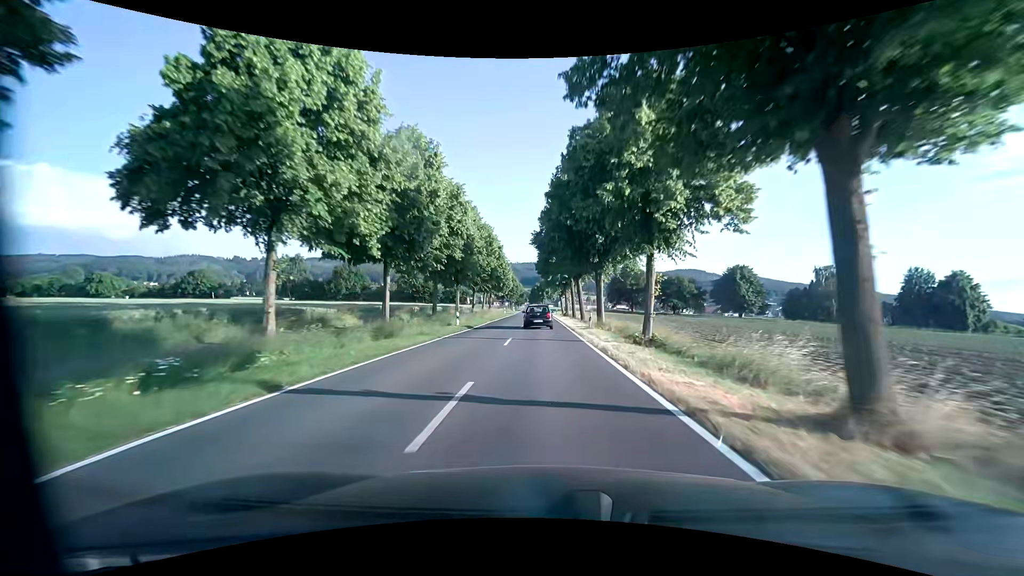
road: tertiary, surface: asphalt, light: Day
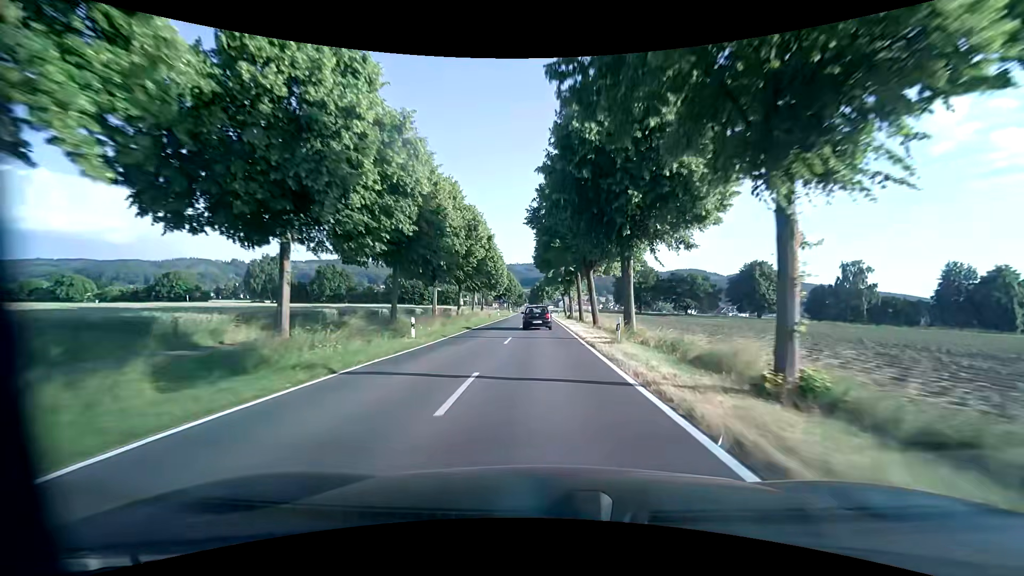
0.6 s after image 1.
(-0.1, +10.6) m; 0°
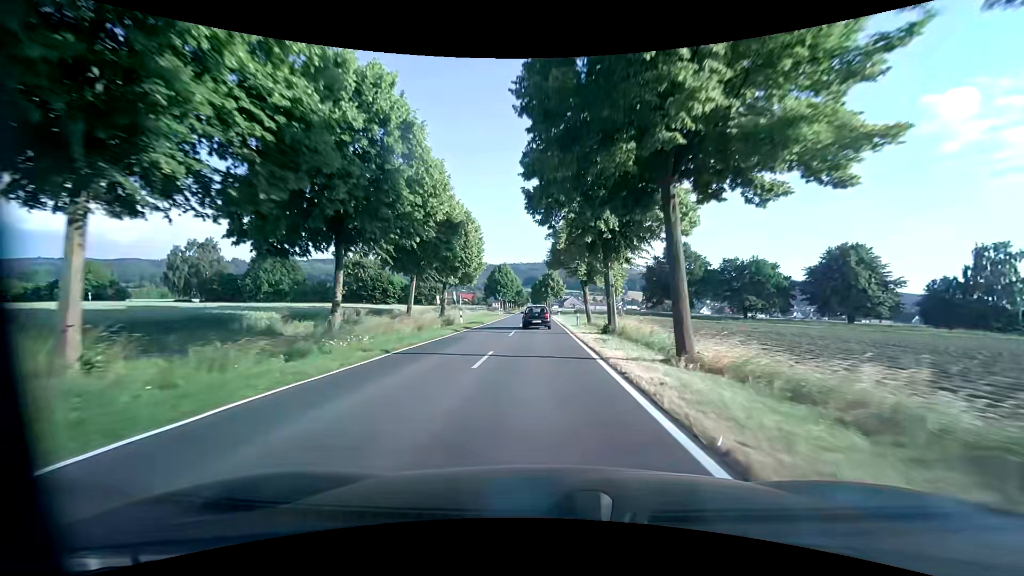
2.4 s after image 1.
(-0.2, +31.4) m; -1°
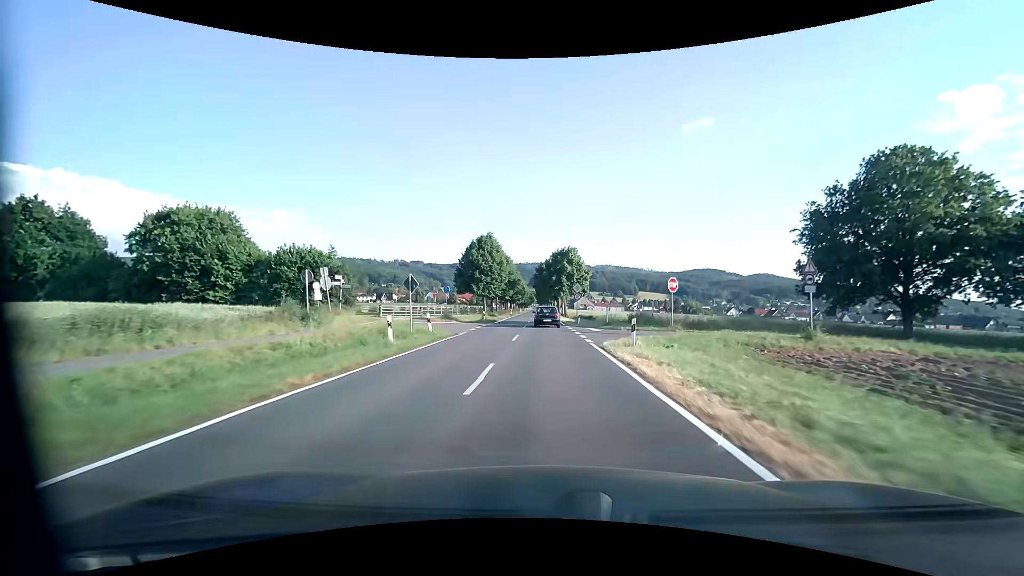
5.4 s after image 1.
(-0.5, +51.3) m; -1°
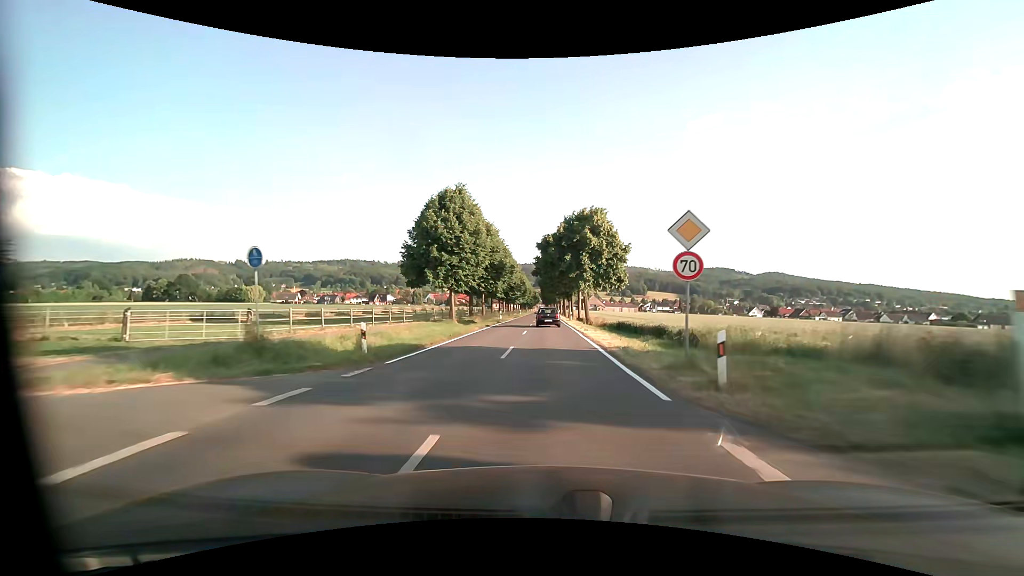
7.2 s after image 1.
(-0.1, +30.4) m; 0°
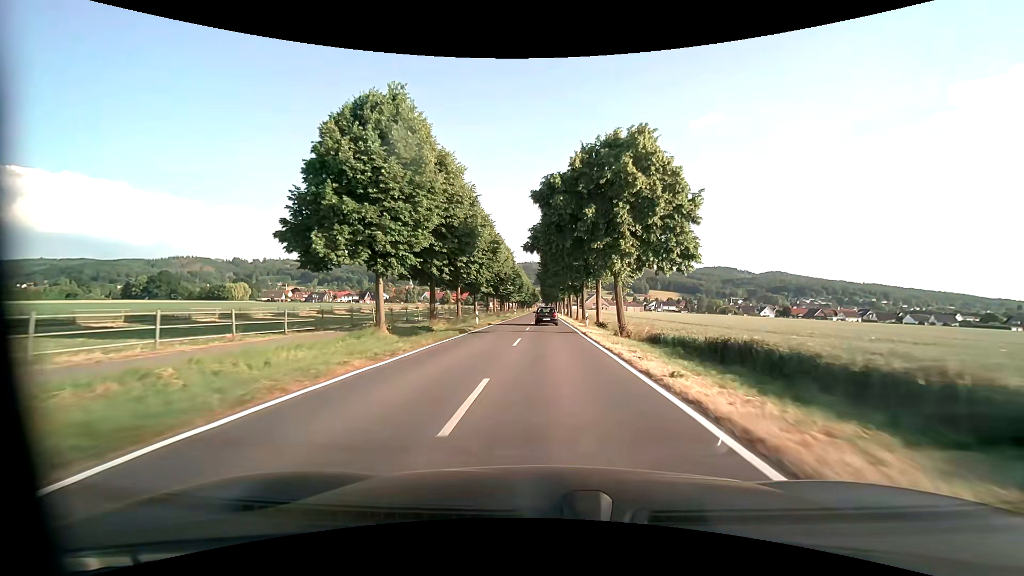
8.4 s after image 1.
(-0.1, +20.1) m; 0°
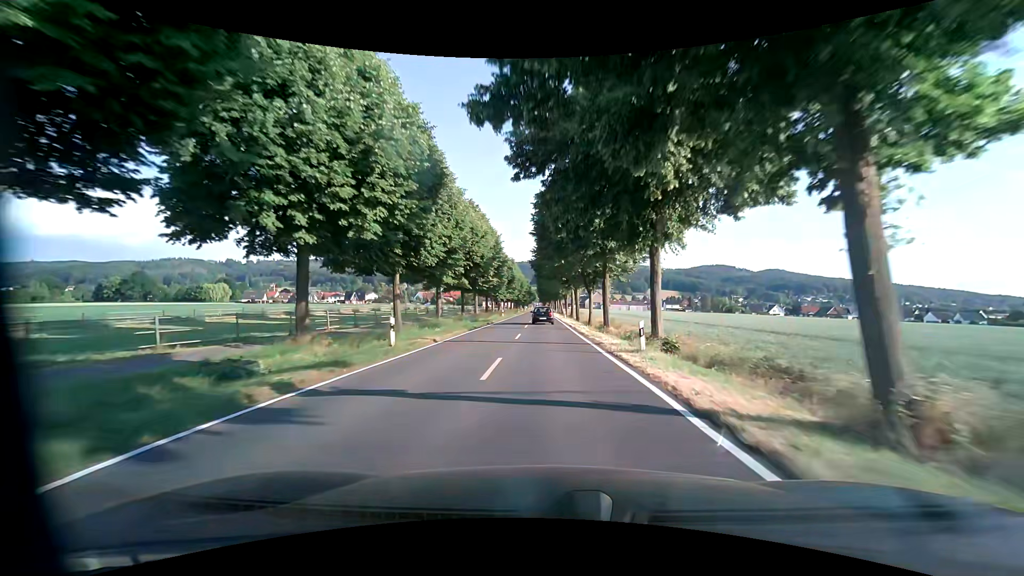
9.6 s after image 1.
(+0.1, +20.0) m; +1°
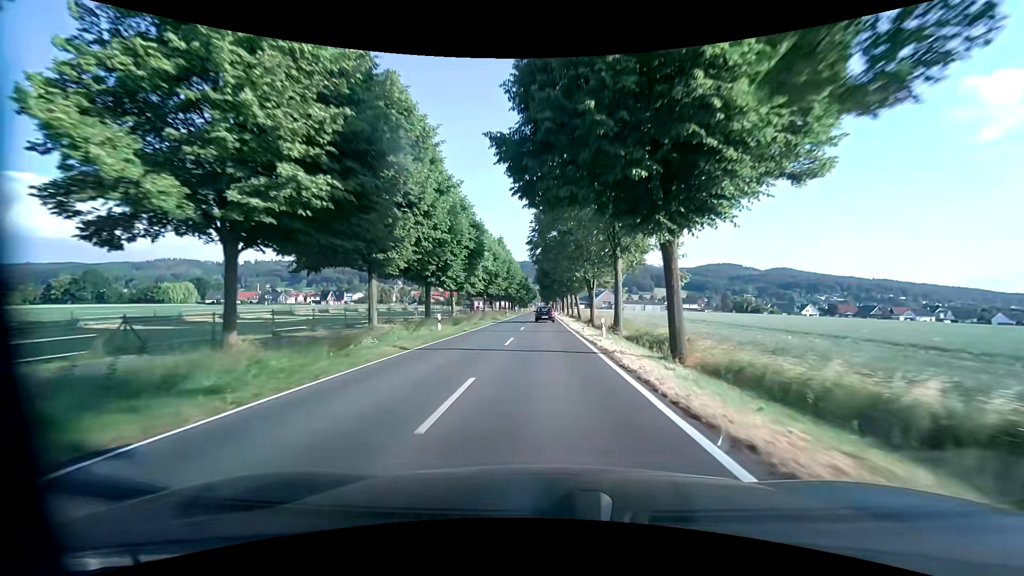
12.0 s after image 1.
(0.0, +39.8) m; -1°
(0, +10) (0, +20) (0, +30) (0, +40) (0, +50) (0, +60) (+1, +70) (+1, +80) (+1, +90) (+1, +100) m
